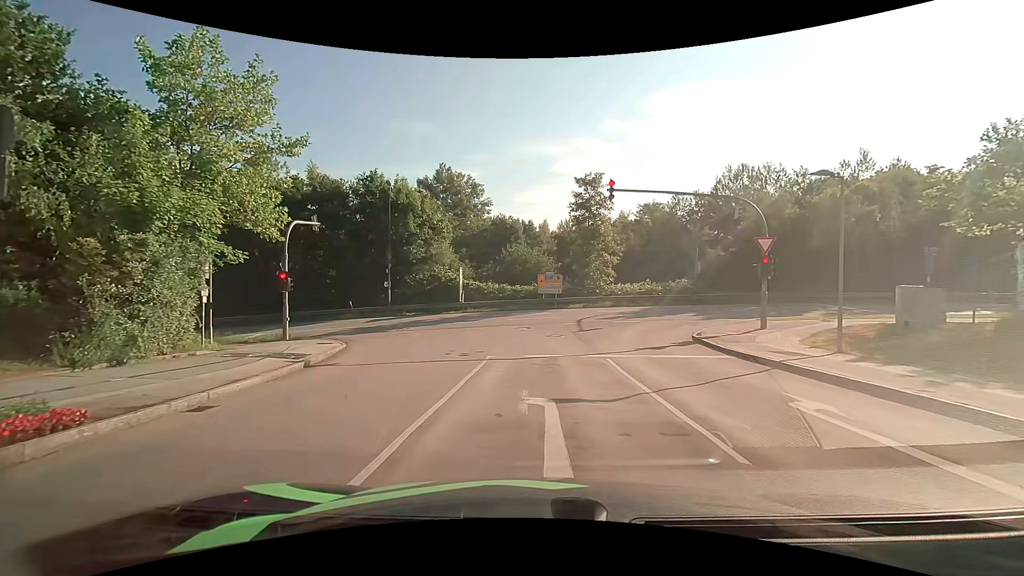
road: residential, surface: asphalt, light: Day
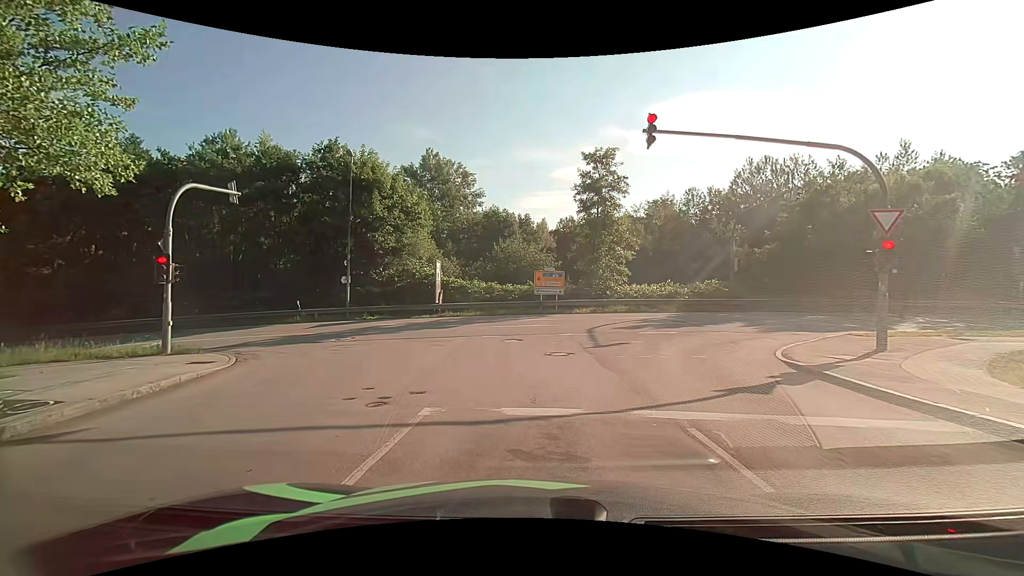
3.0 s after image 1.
(-0.1, +7.3) m; +2°
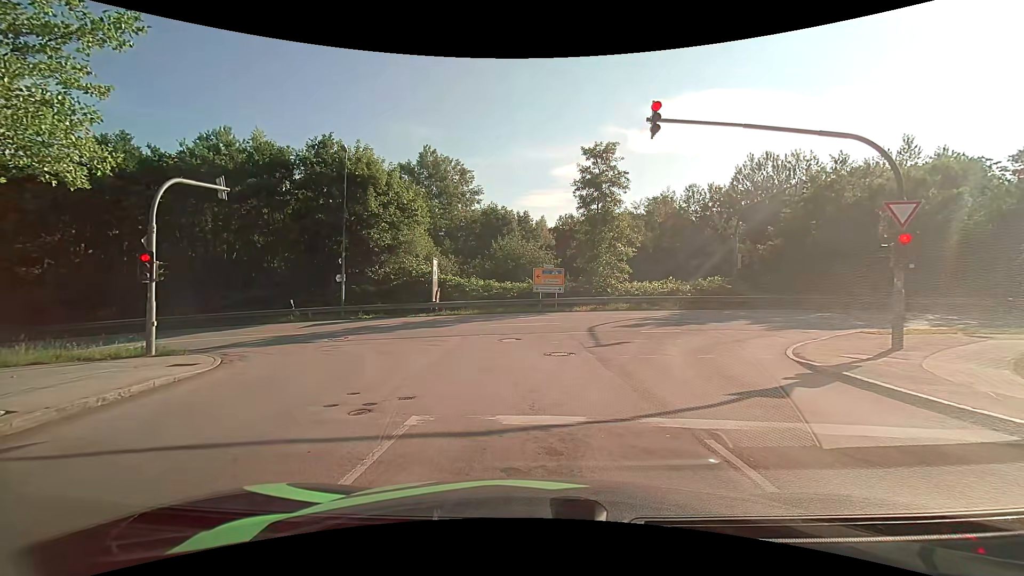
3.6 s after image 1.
(0.0, +0.6) m; 0°
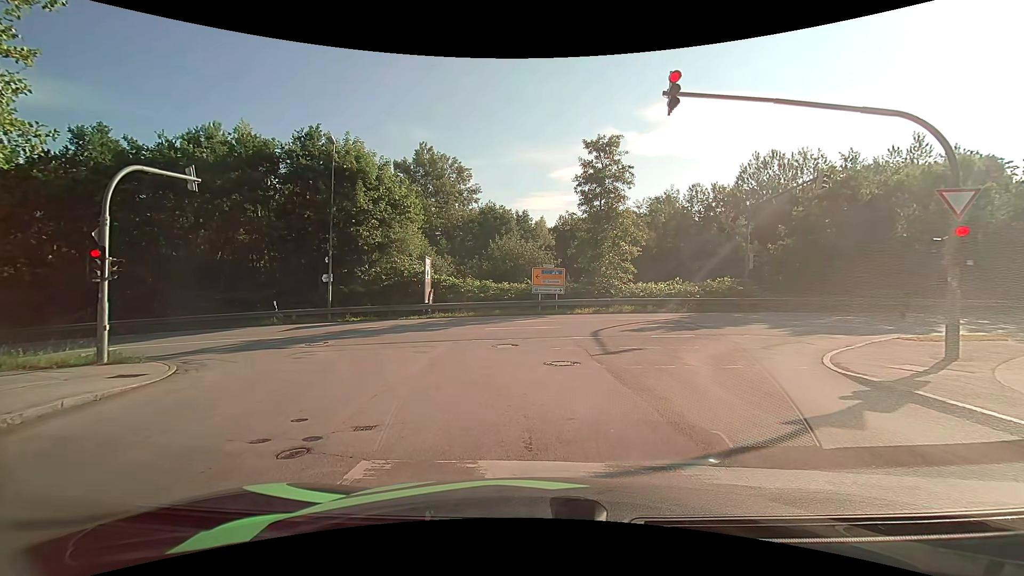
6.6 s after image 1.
(0.0, +1.7) m; 0°
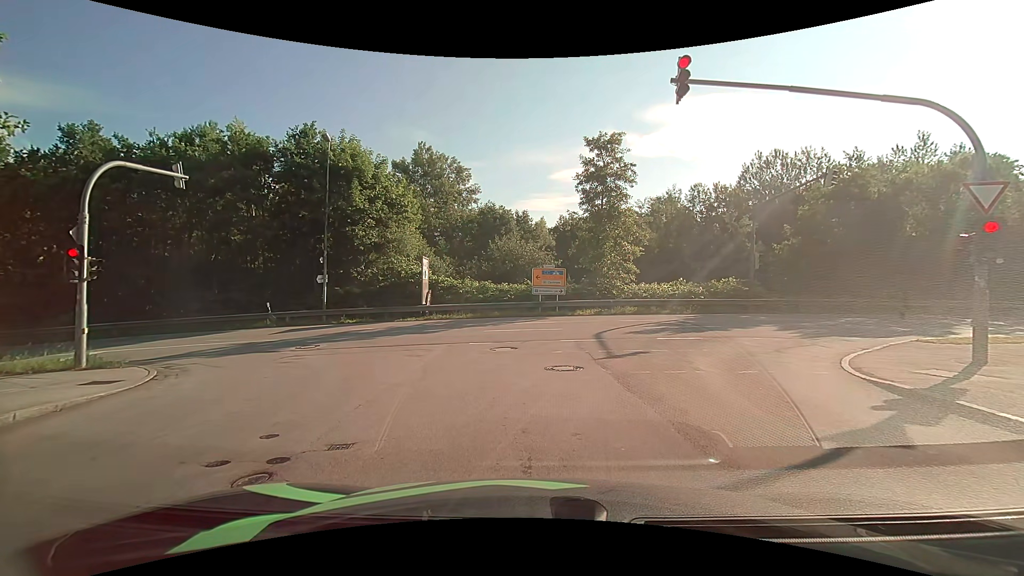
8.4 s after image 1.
(0.0, +0.7) m; 0°
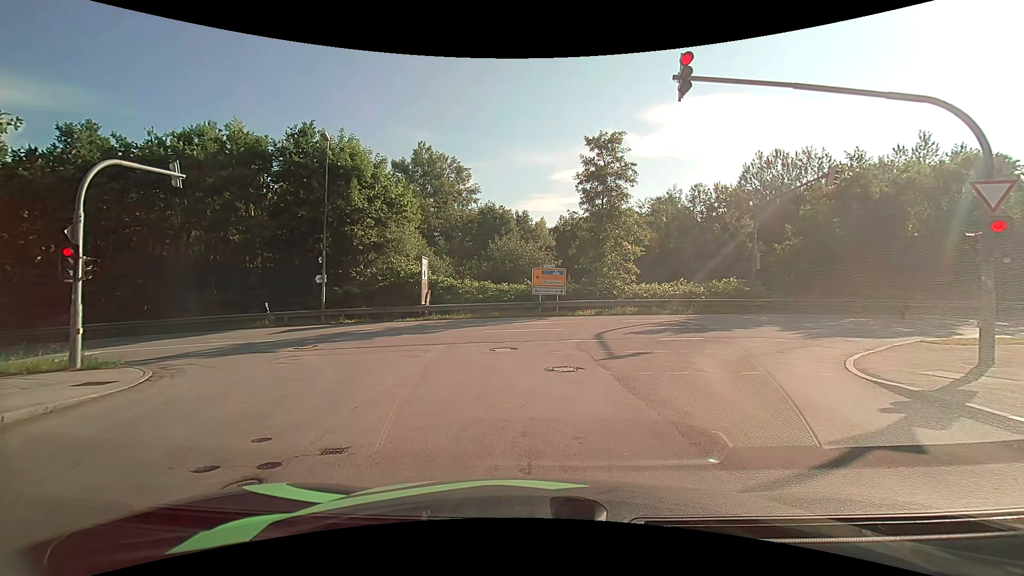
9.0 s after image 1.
(0.0, +0.2) m; 0°
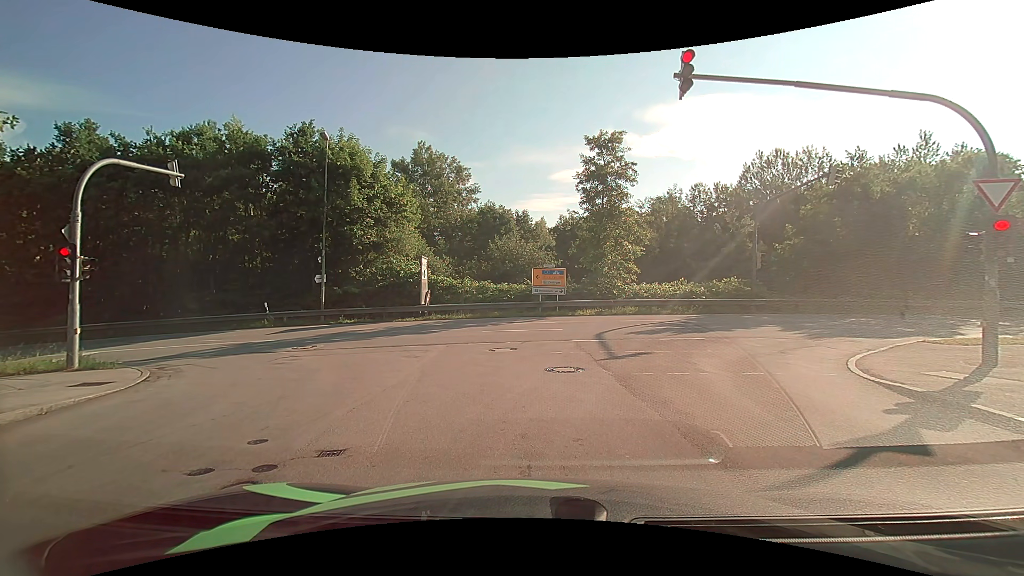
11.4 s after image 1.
(0.0, +0.2) m; 0°
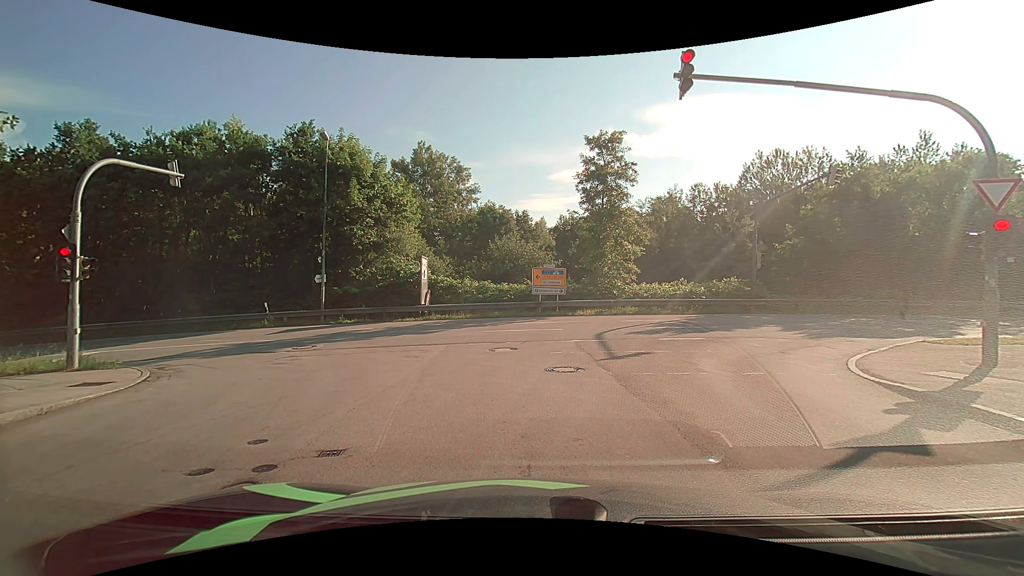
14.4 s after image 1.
(0.0, 0.0) m; 0°
(-1, +10) (-6, +19) (-15, +23) (-25, +23) (-34, +21) (-44, +20) (-54, +18) (-64, +17) (-74, +15) (-84, +13) m
